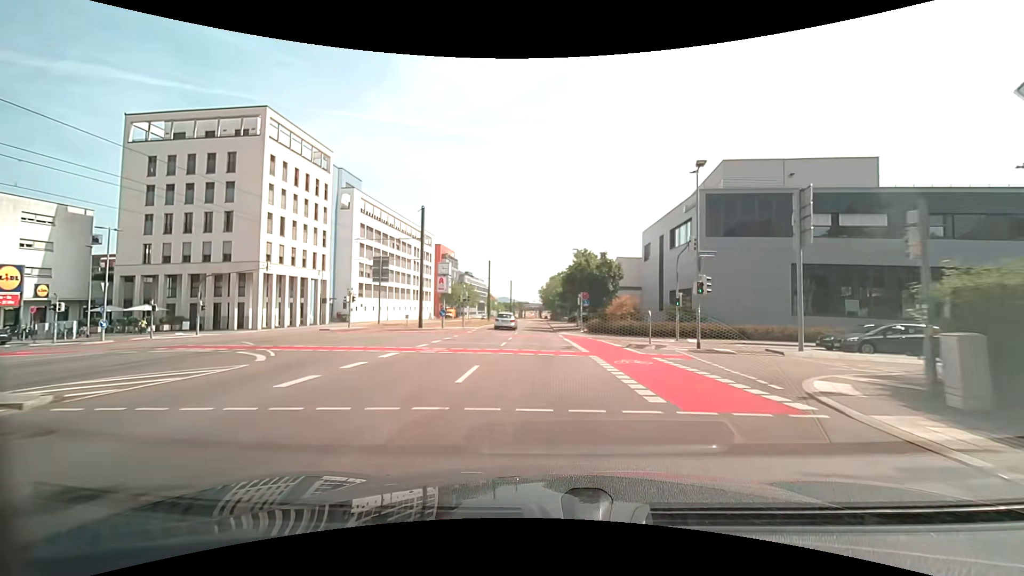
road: secondary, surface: asphalt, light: Day
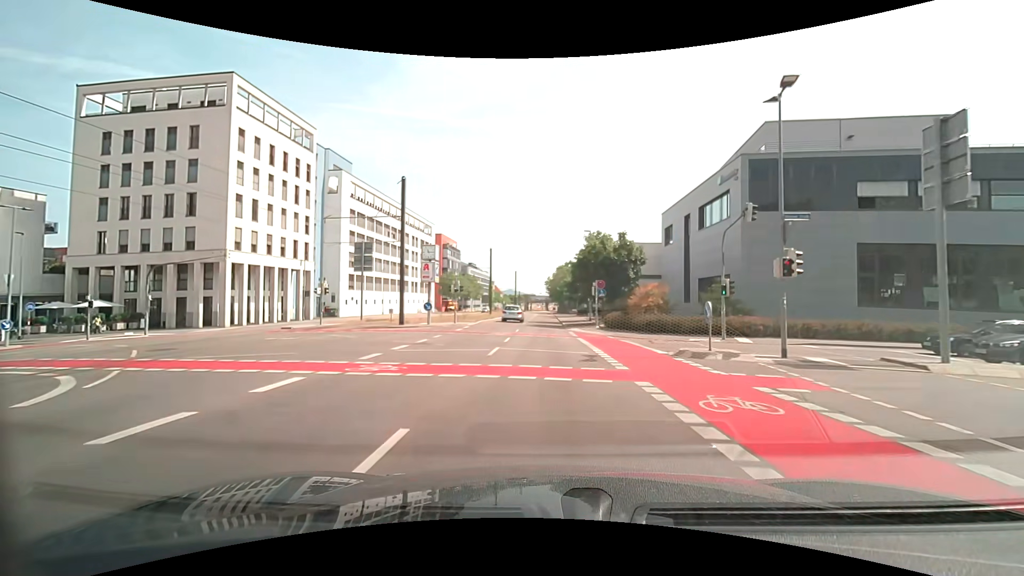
(0.0, +7.2) m; -1°
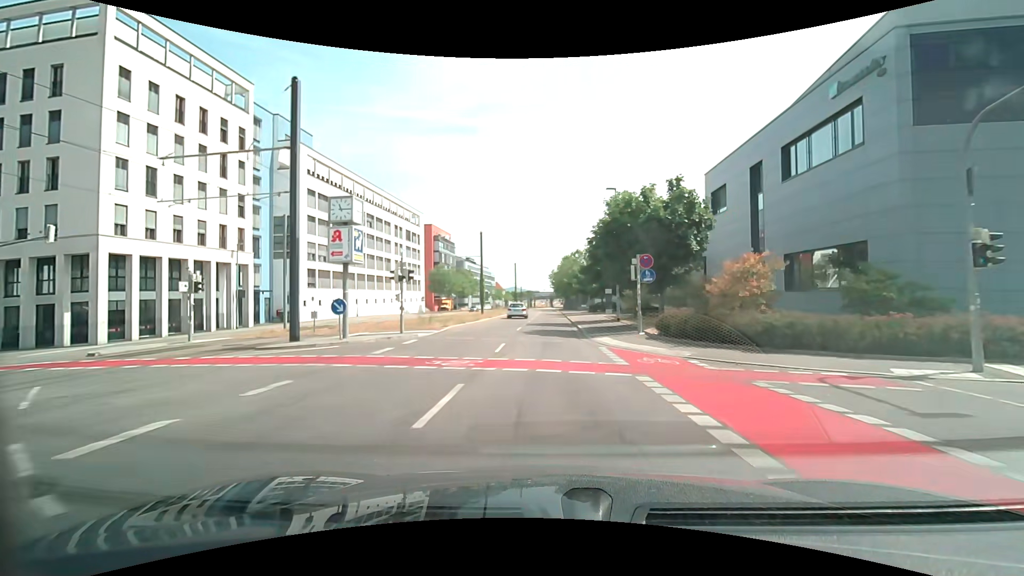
(-0.1, +14.7) m; 0°
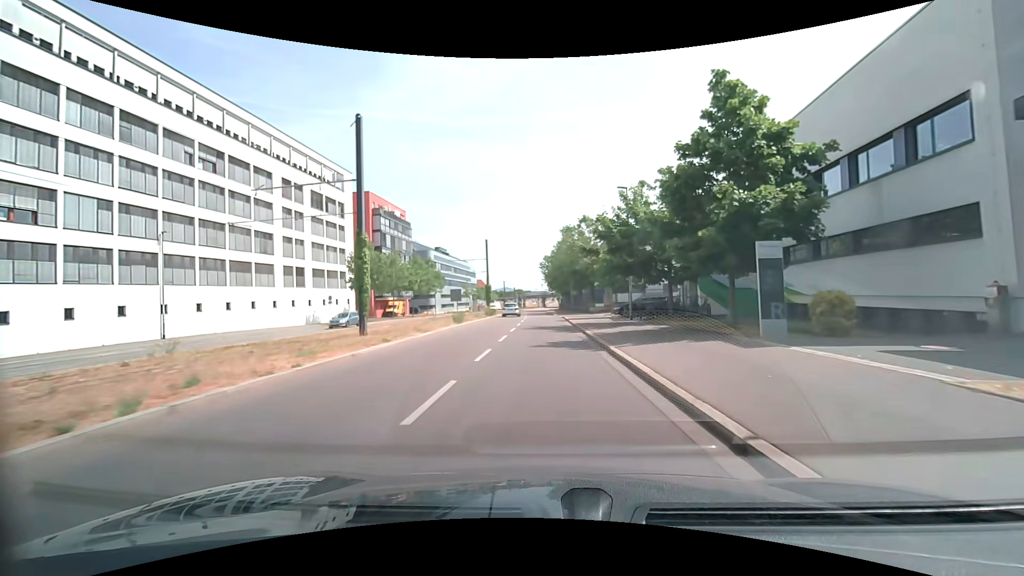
(+0.1, +37.8) m; 0°
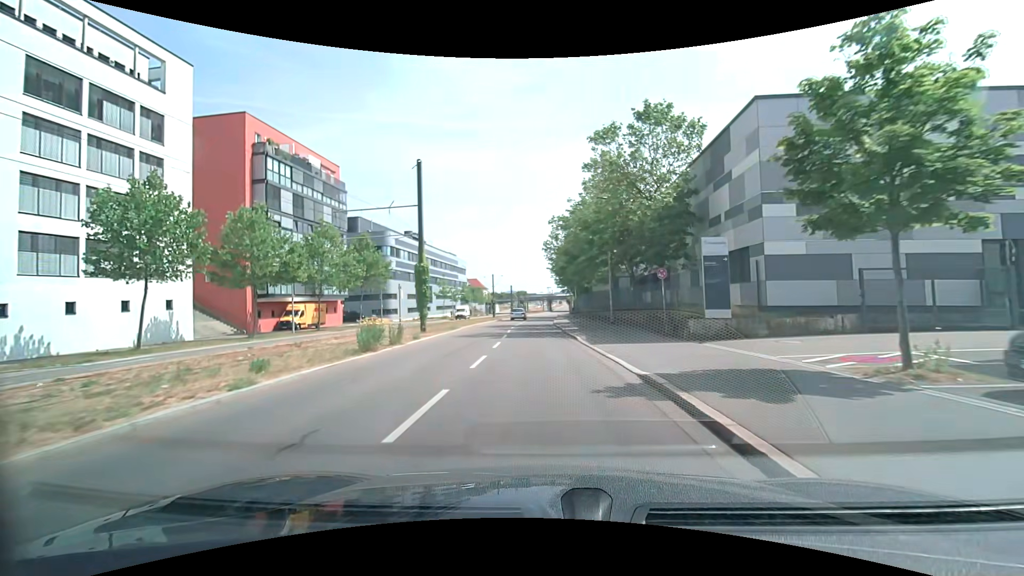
(+0.1, +36.6) m; 0°
(0, +10) (0, +20) (-1, +30) (-1, +40) (-1, +50) (-1, +60) (0, +70) (0, +80) (0, +90) (0, +100) m
